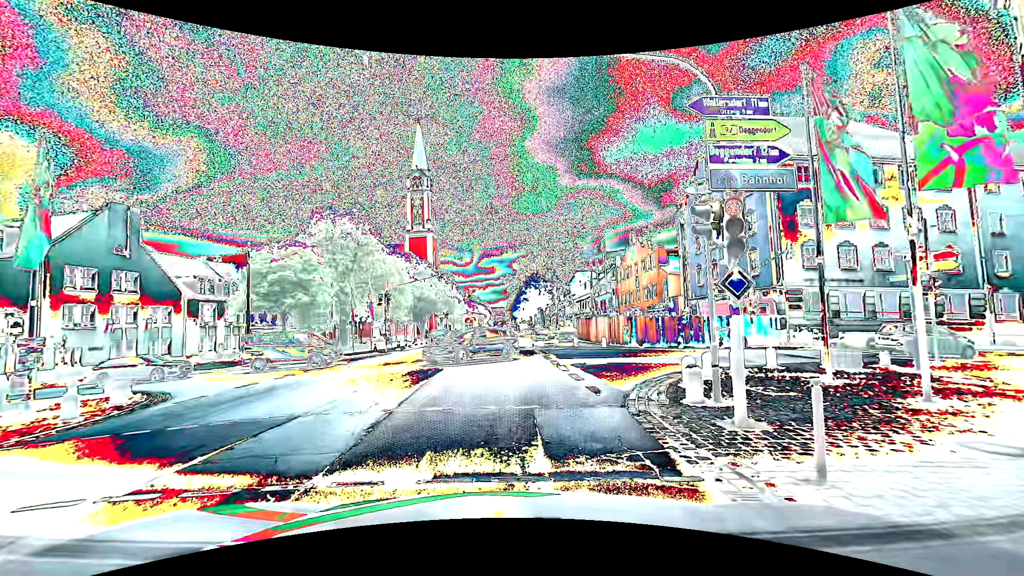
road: primary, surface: asphalt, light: Day
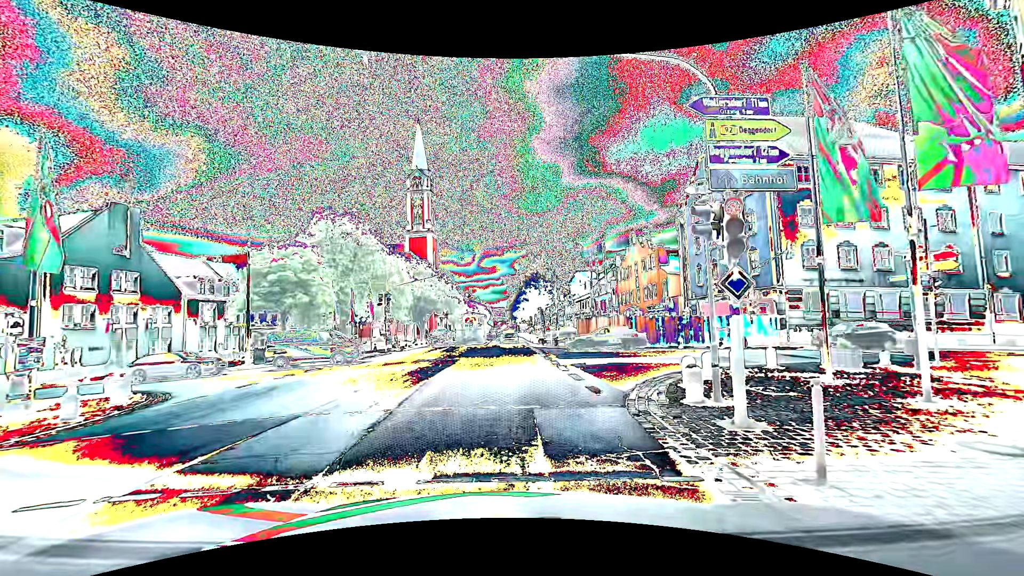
(0.0, 0.0) m; 0°
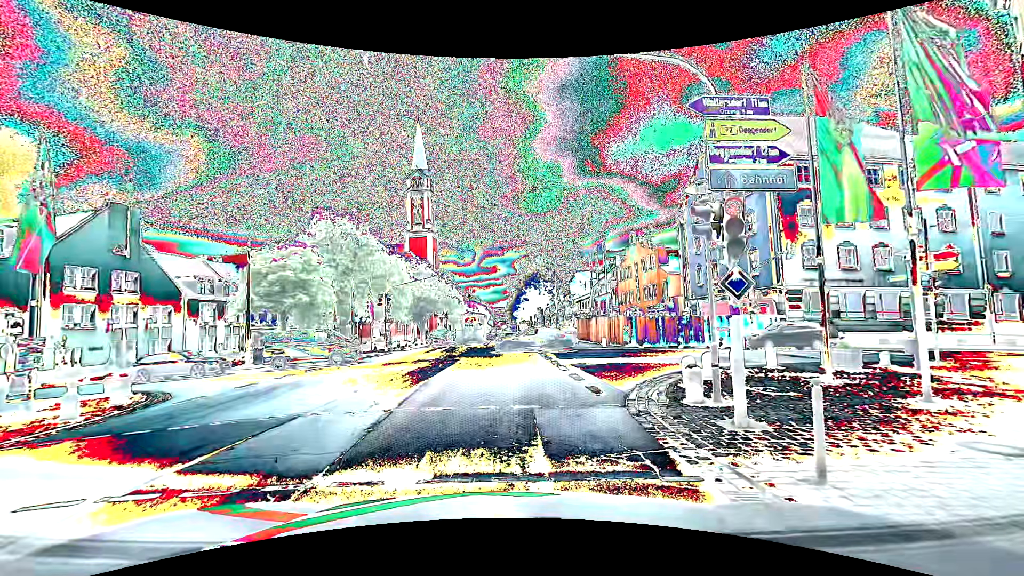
(0.0, 0.0) m; 0°
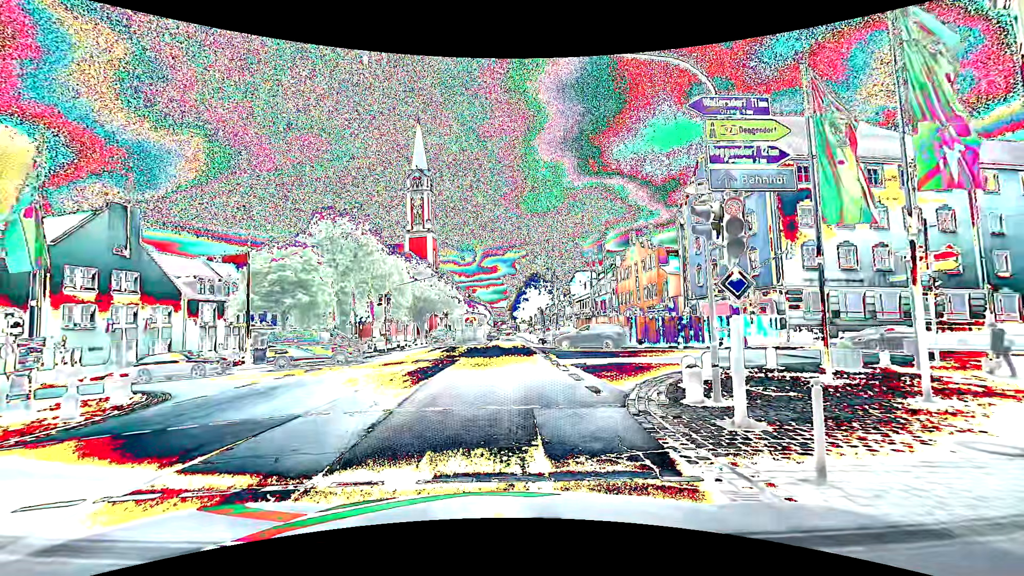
(0.0, 0.0) m; 0°
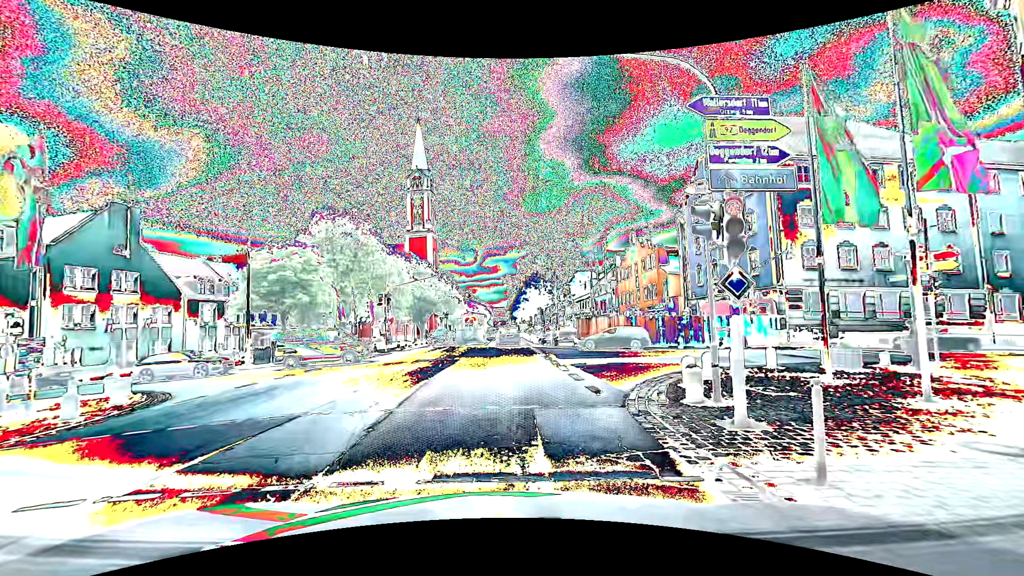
(0.0, 0.0) m; 0°
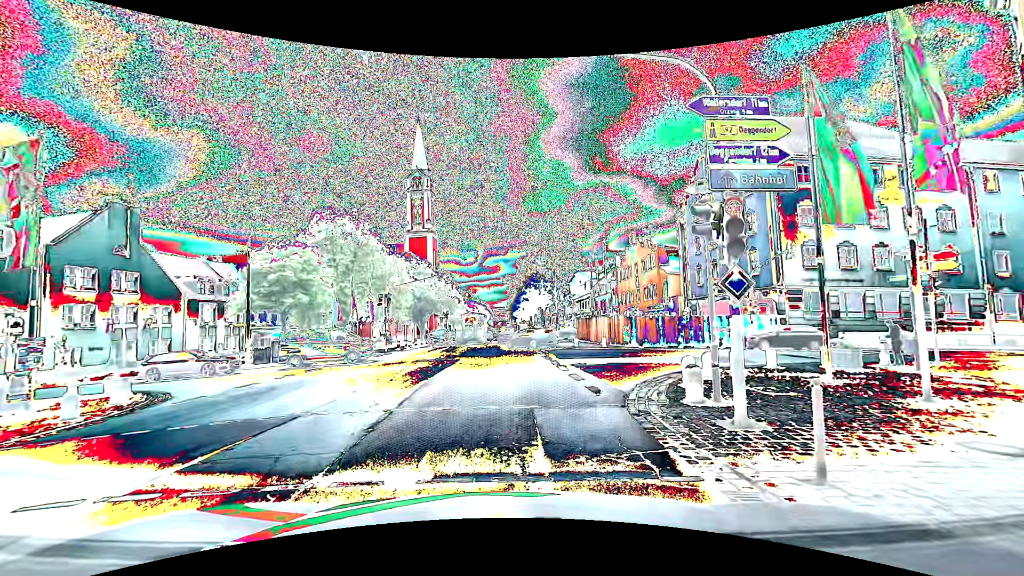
(0.0, 0.0) m; 0°
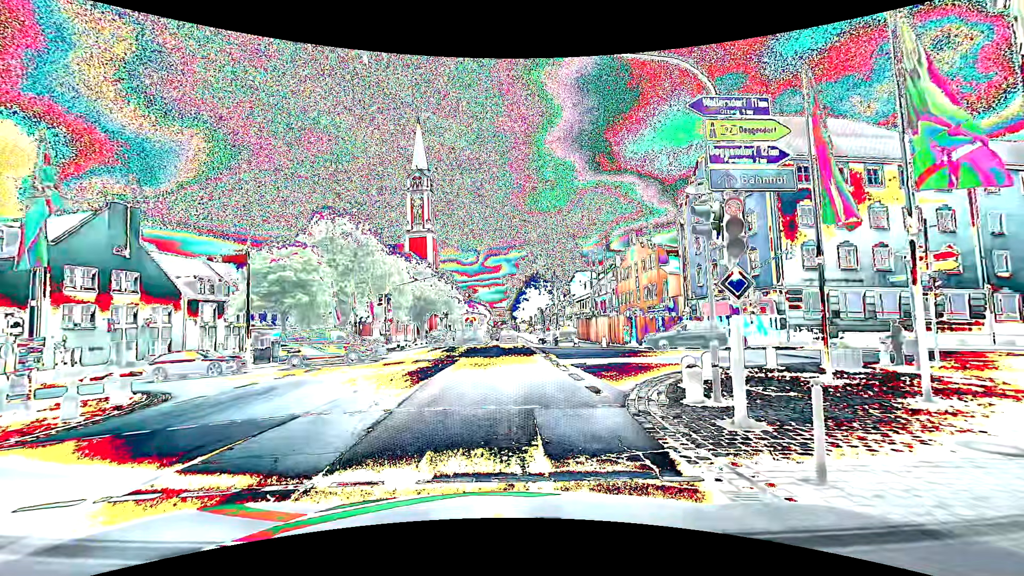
(0.0, 0.0) m; 0°
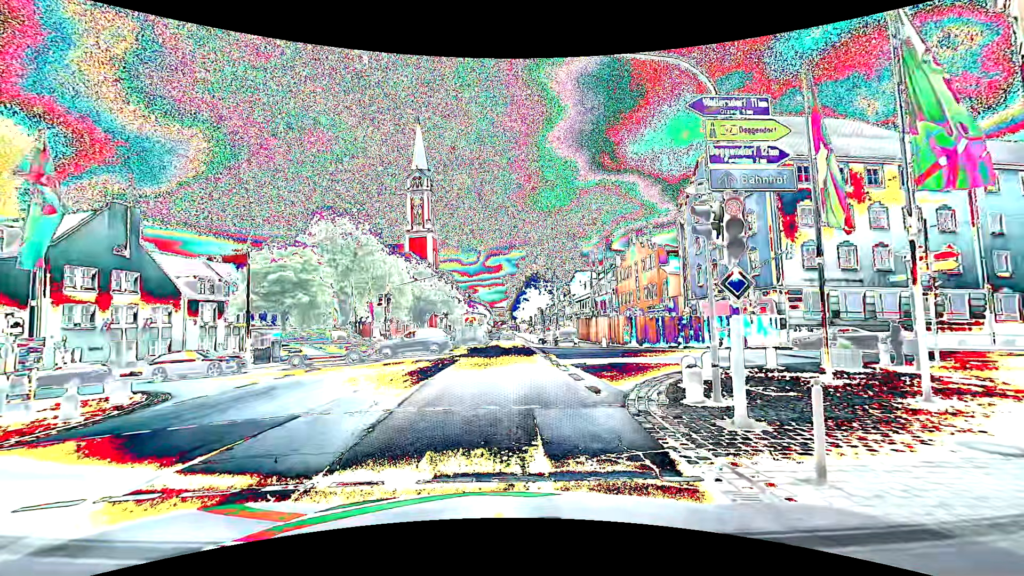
(0.0, 0.0) m; 0°
